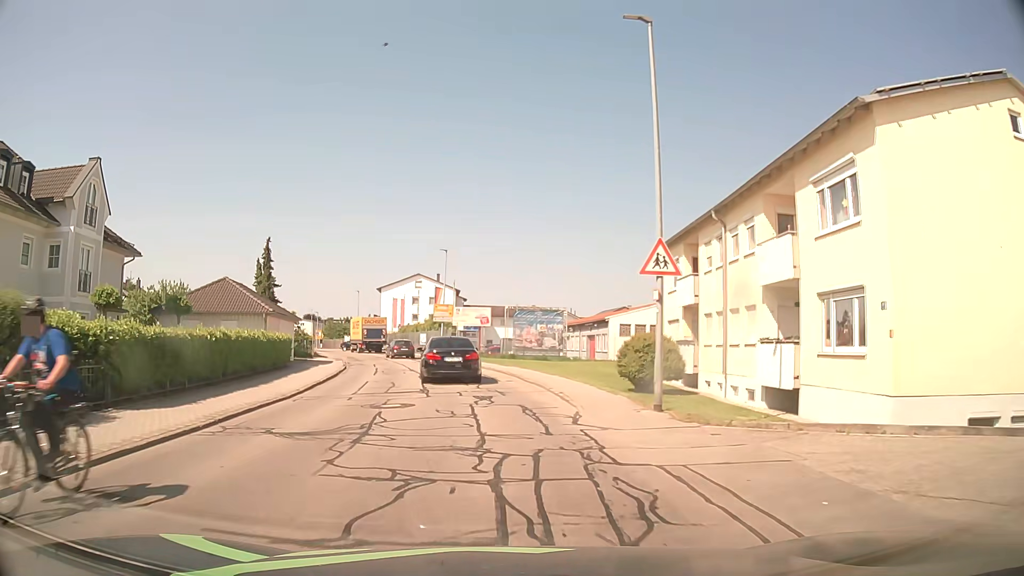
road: unclassified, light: Day
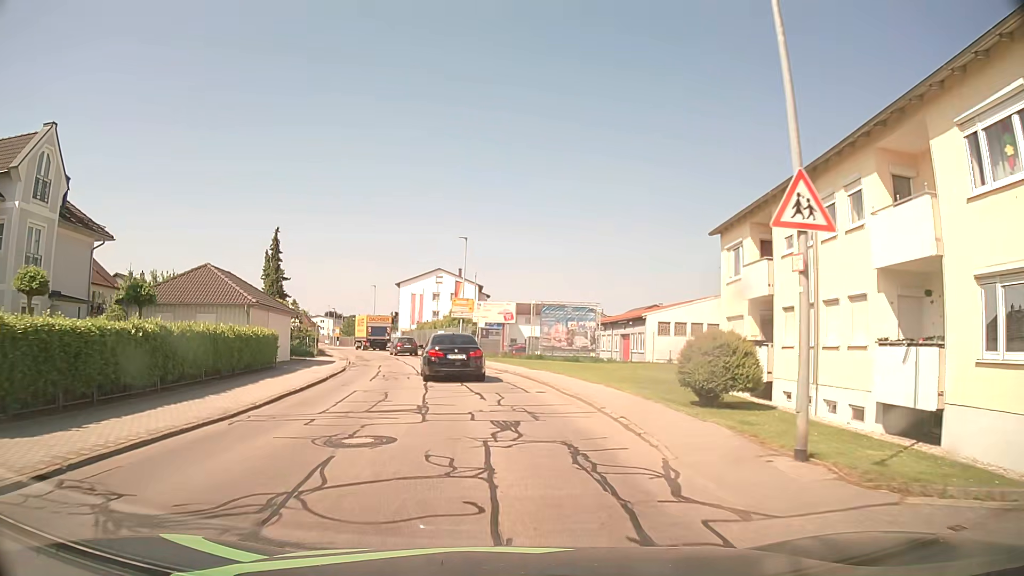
(-0.1, +5.4) m; -2°
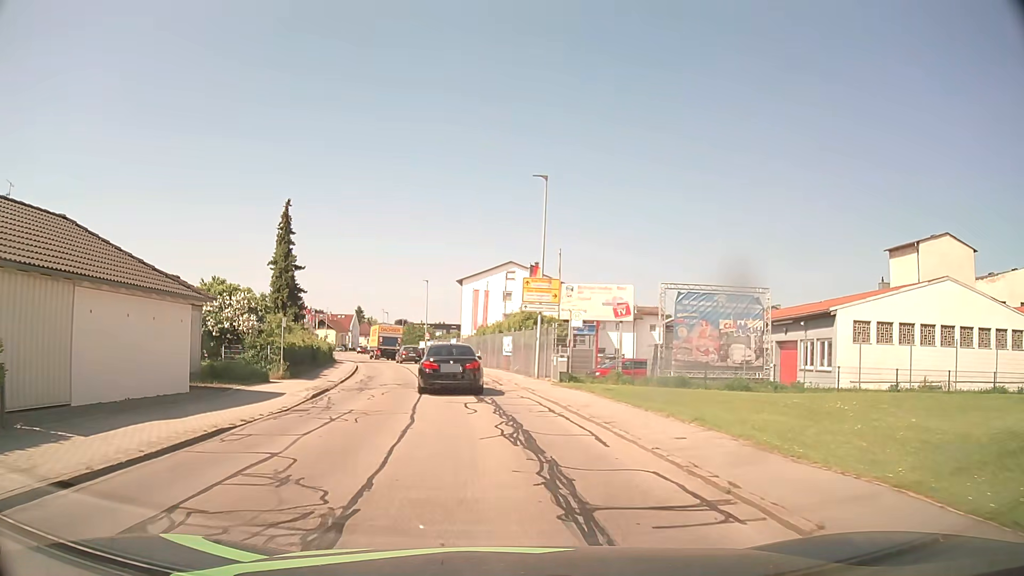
(-1.1, +20.0) m; -6°
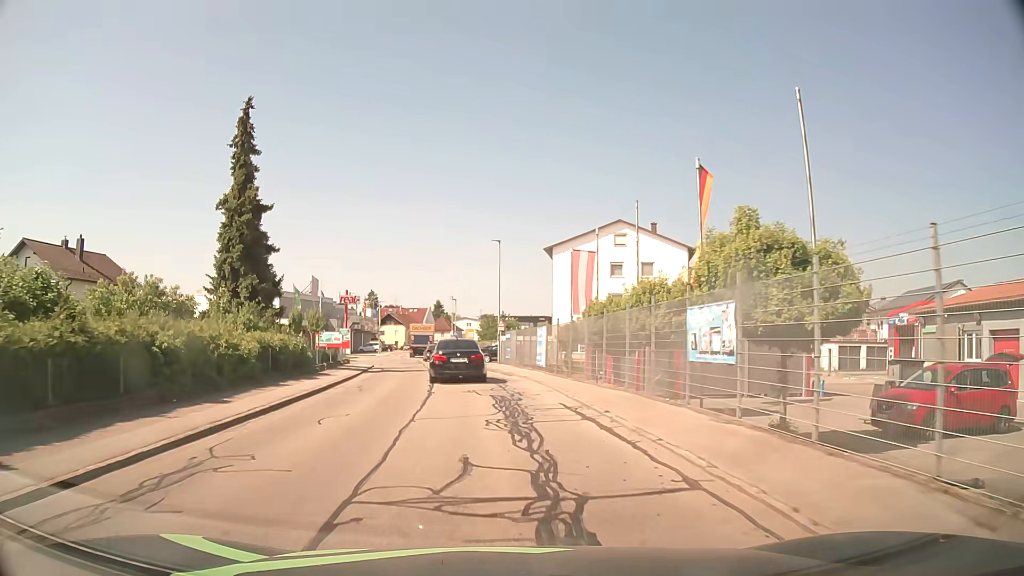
(-1.7, +25.1) m; -8°
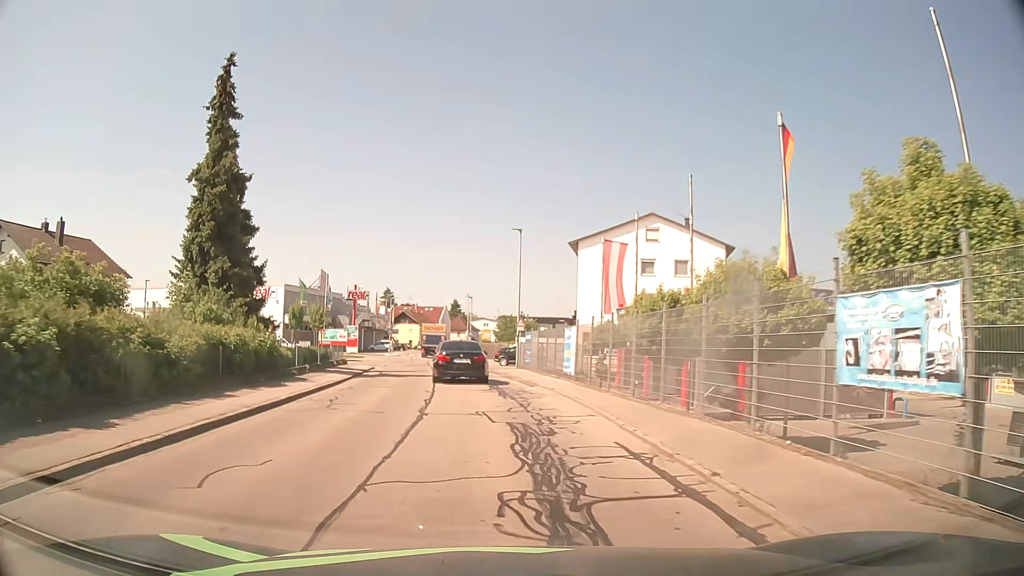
(-0.1, +5.4) m; -2°
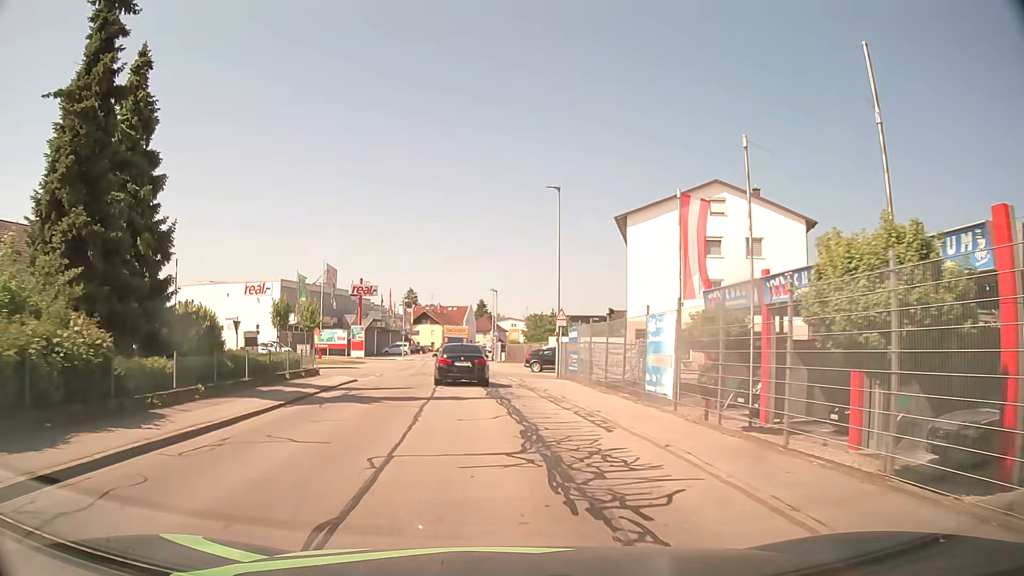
(-0.2, +11.3) m; -3°
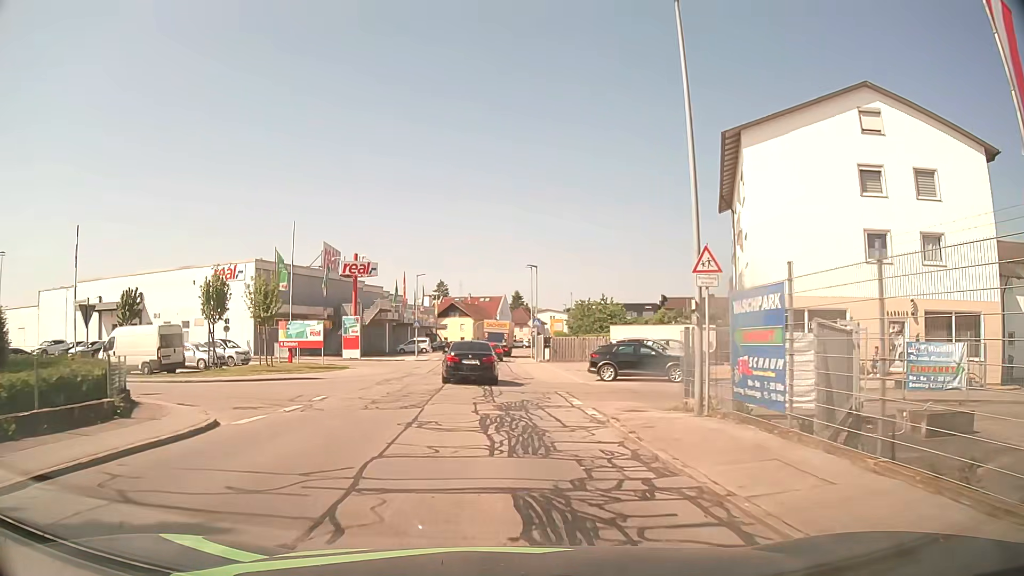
(-0.4, +17.2) m; -2°
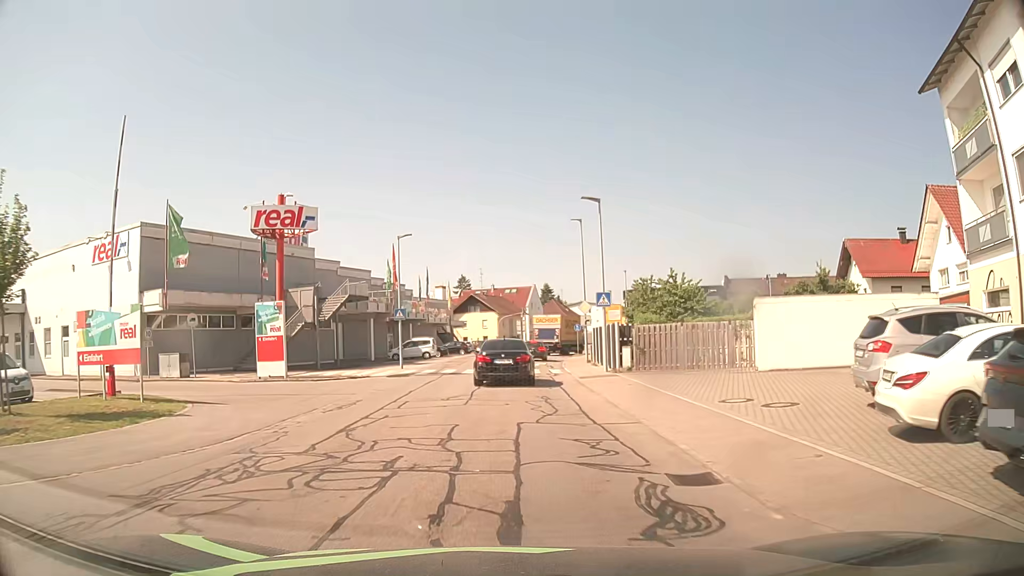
(-0.7, +22.7) m; -3°
(0, +10) (0, +20) (0, +30) (0, +40) (0, +50) (+1, +60) (+4, +69) (+7, +79) (+9, +89) (+11, +99) m
